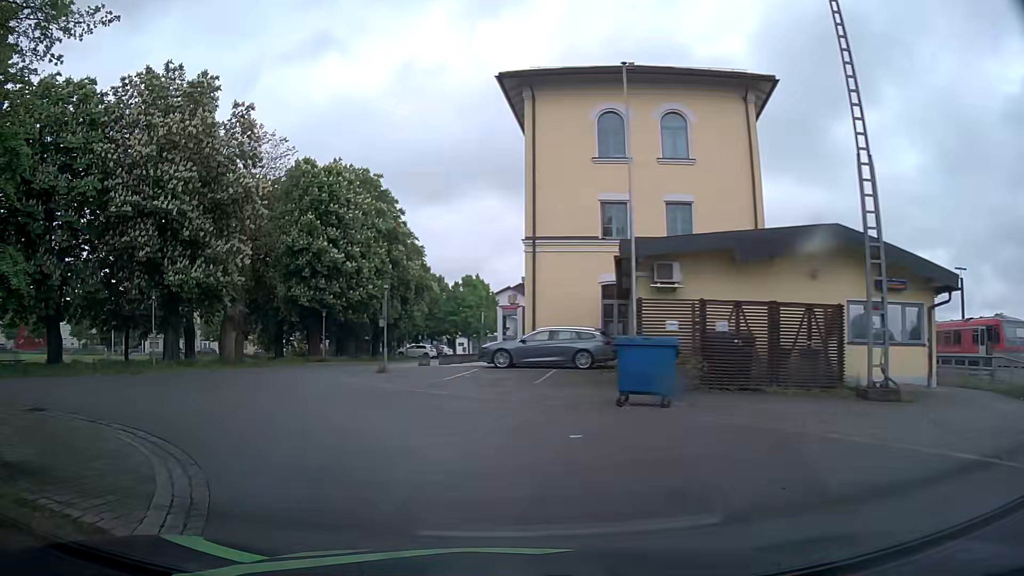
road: residential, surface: paving_stones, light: Day
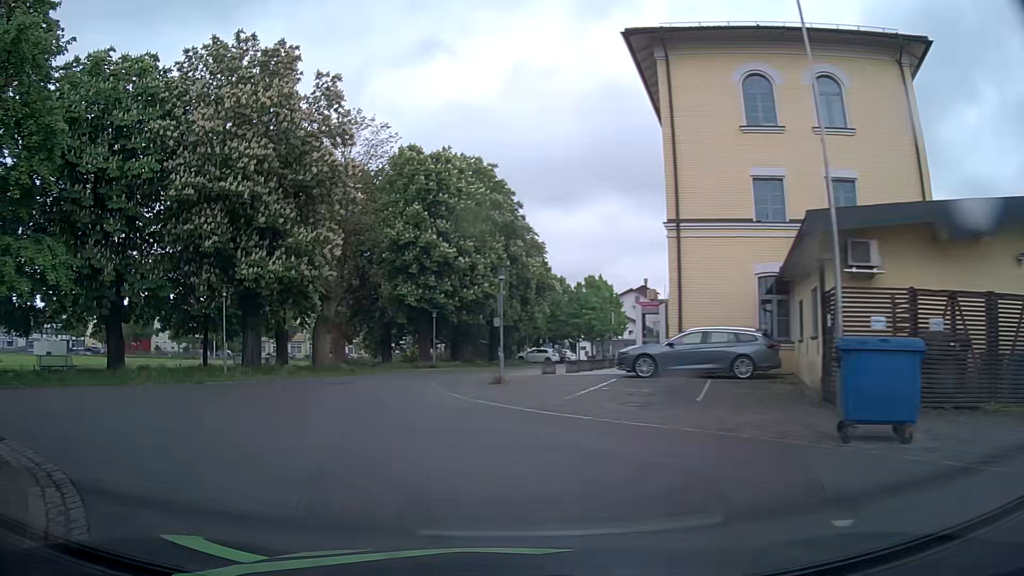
(-0.4, +4.5) m; -10°
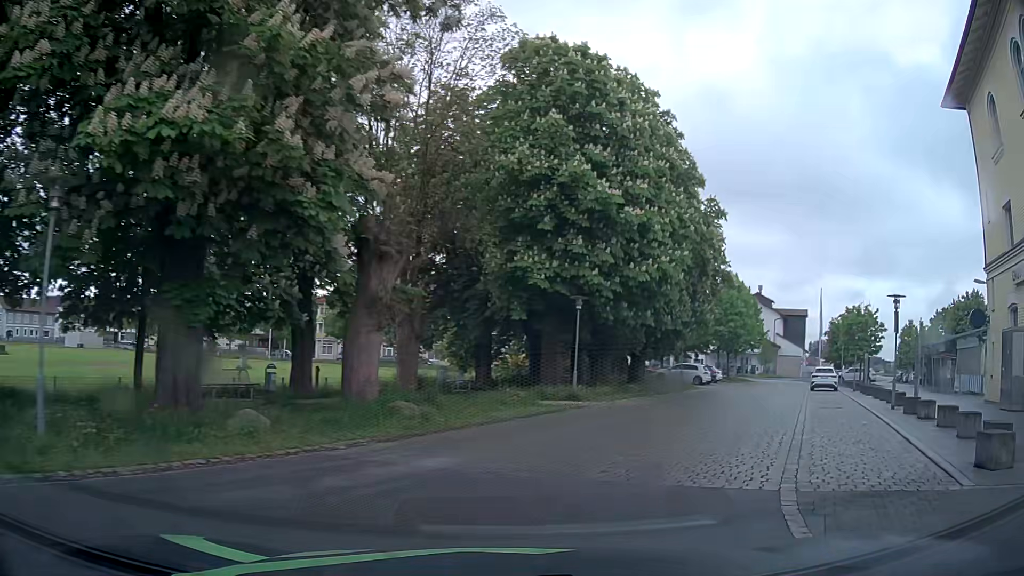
(-3.5, +16.9) m; -8°
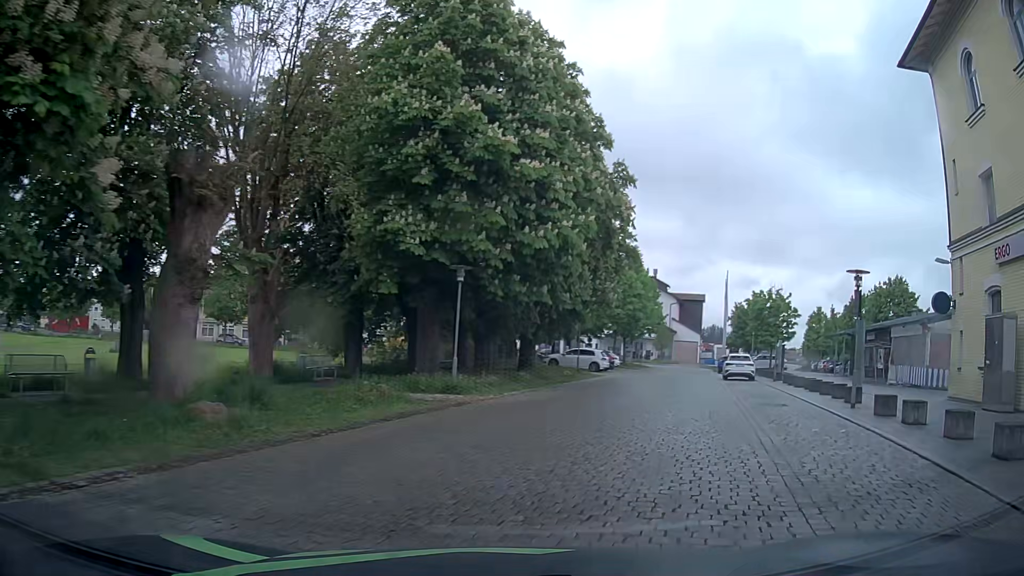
(+0.4, +4.0) m; +9°
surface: sett
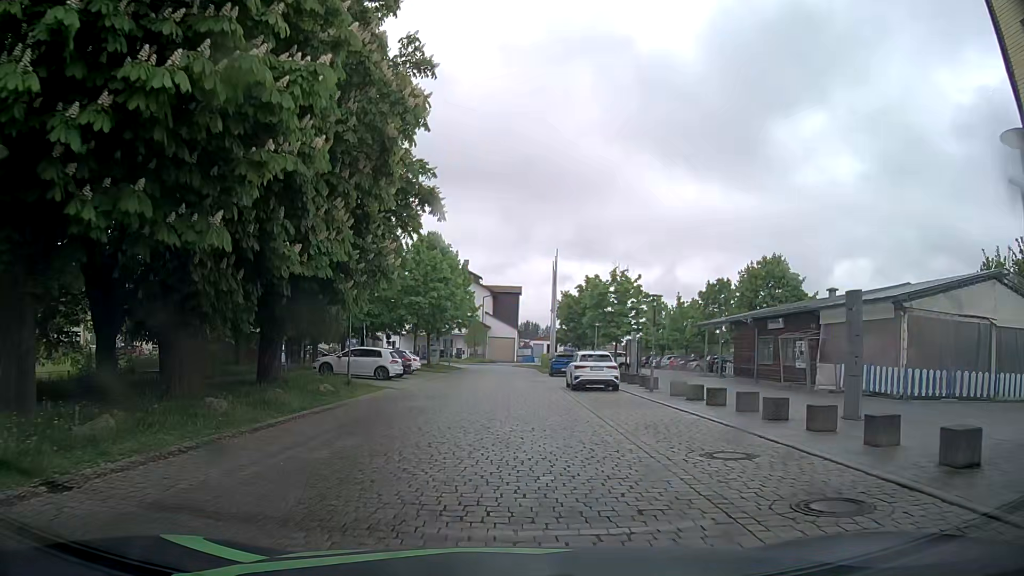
(+2.6, +12.0) m; +17°
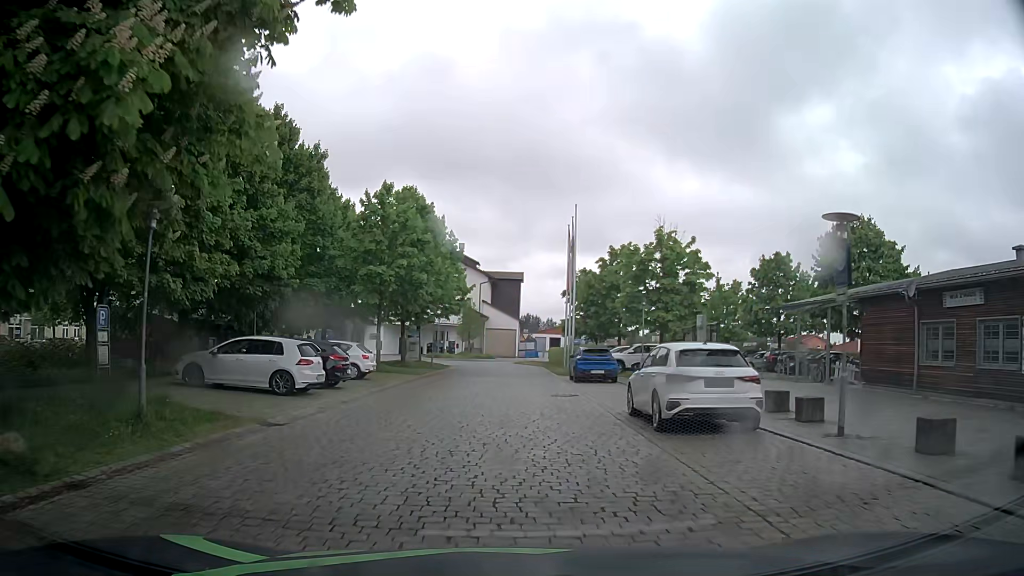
(0.0, +14.1) m; 0°
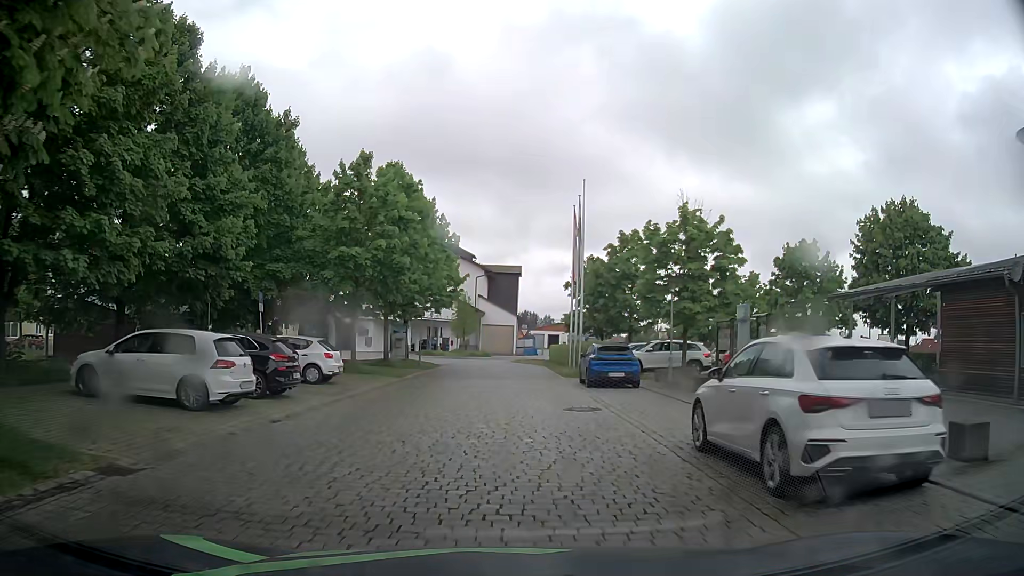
(0.0, +5.1) m; 0°
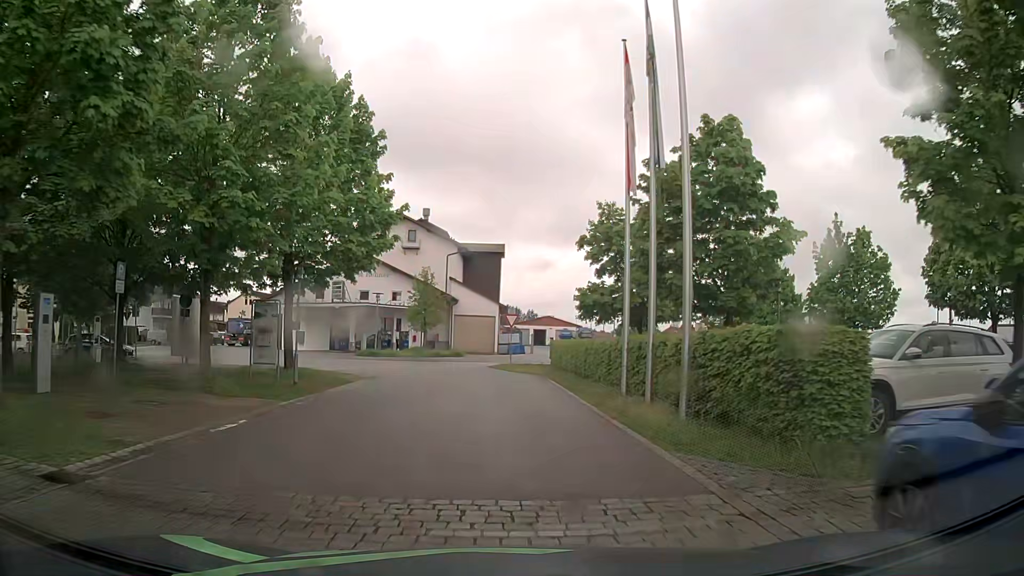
(+0.1, +21.1) m; +1°
(0, +10) (0, +20) (-1, +30) (-6, +39) (-16, +40) (-25, +37) (-35, +34) (-44, +32) (-54, +30) (-64, +28) m
